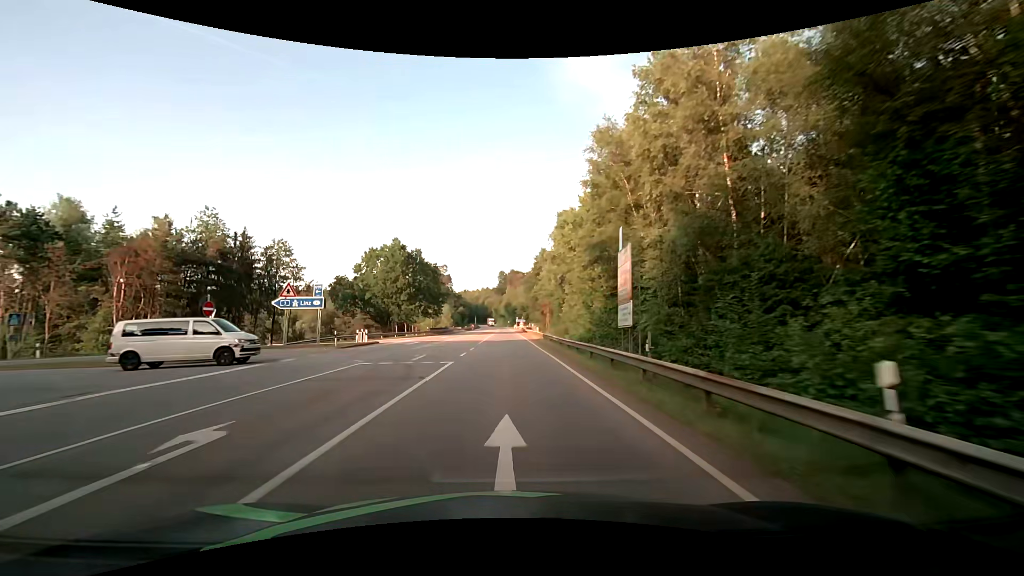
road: secondary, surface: asphalt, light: Day
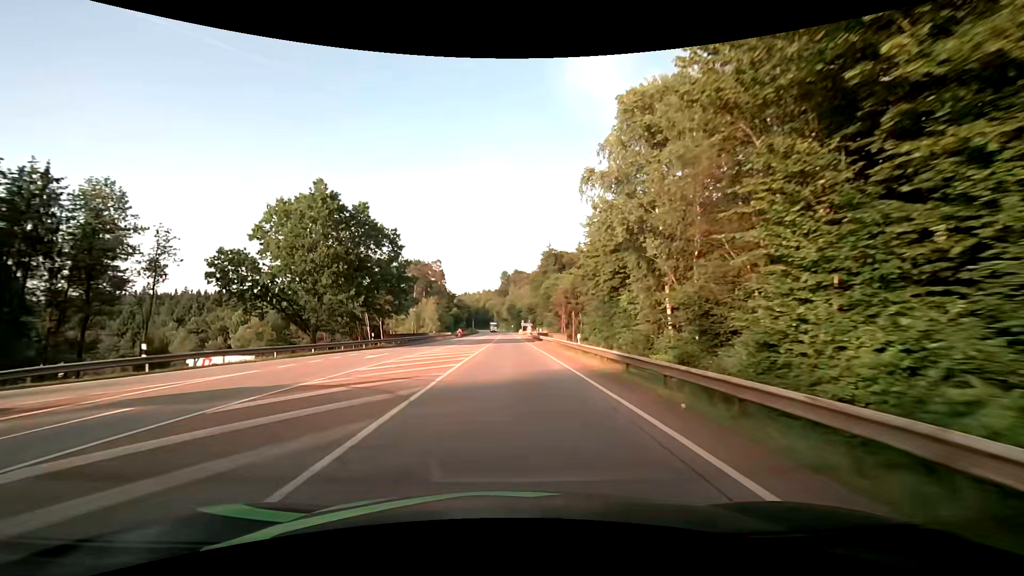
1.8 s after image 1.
(-0.2, +32.3) m; -1°
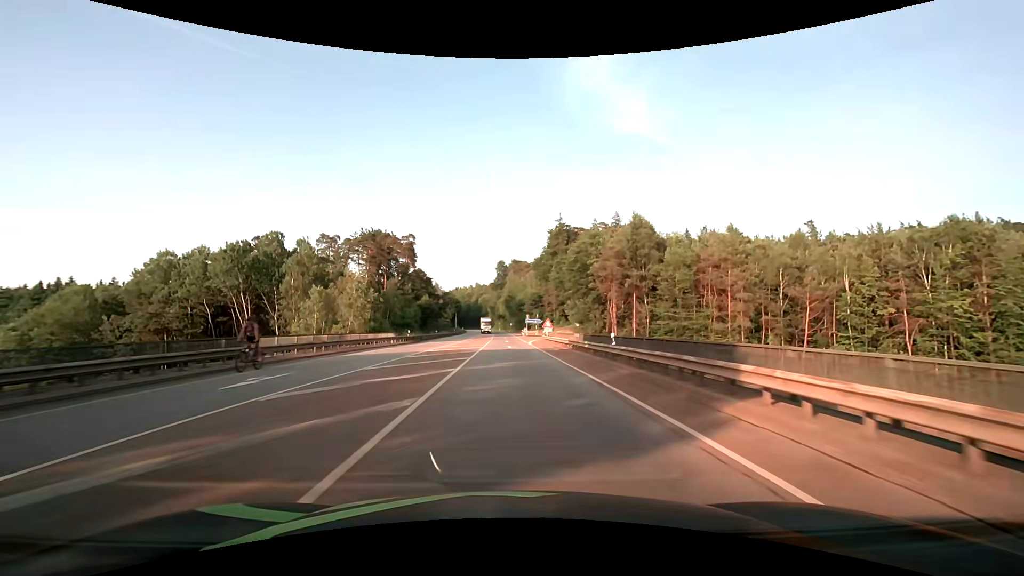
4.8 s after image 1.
(+0.2, +52.8) m; 0°
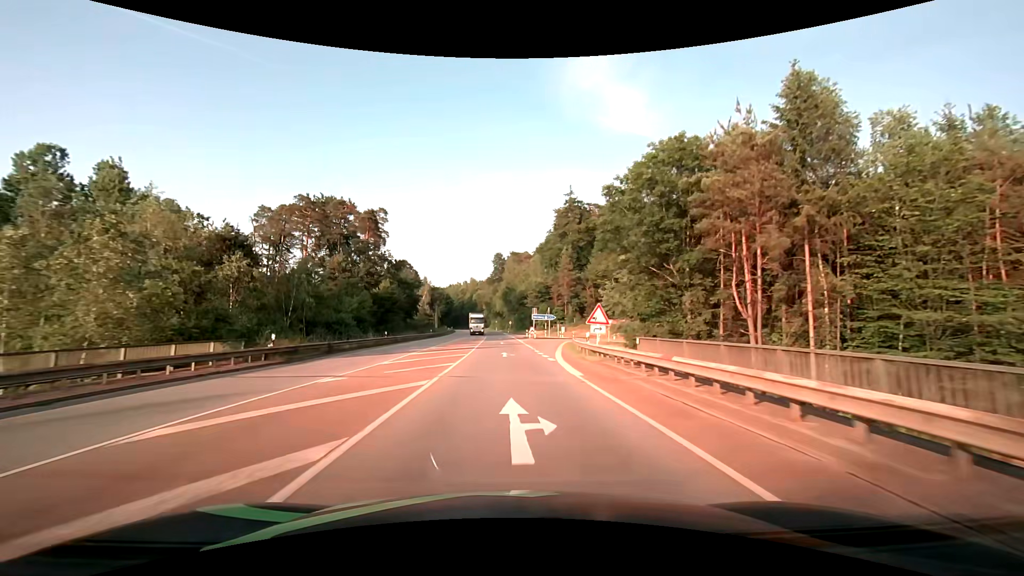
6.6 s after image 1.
(+0.3, +32.4) m; +1°
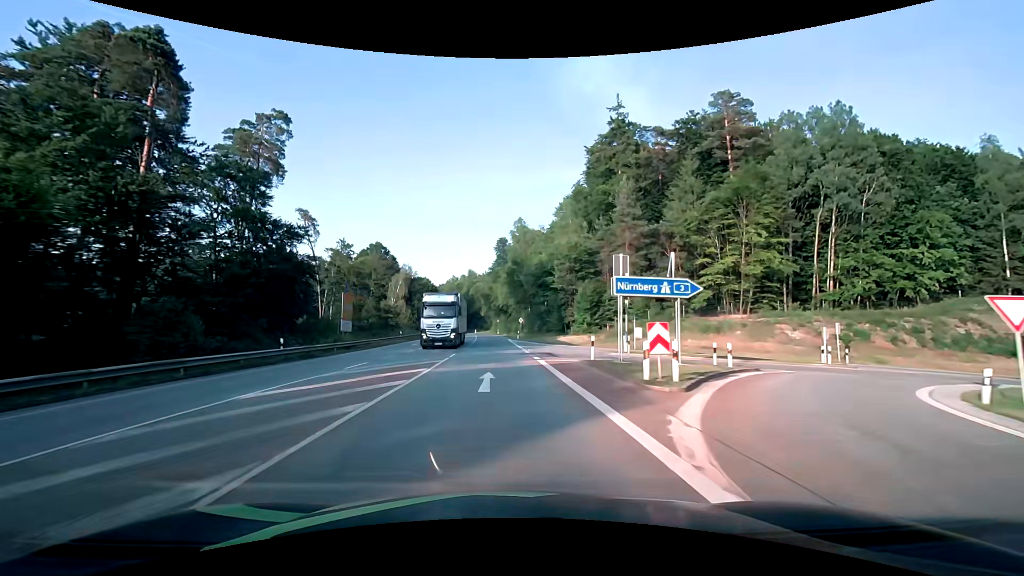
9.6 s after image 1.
(-0.1, +54.4) m; -1°
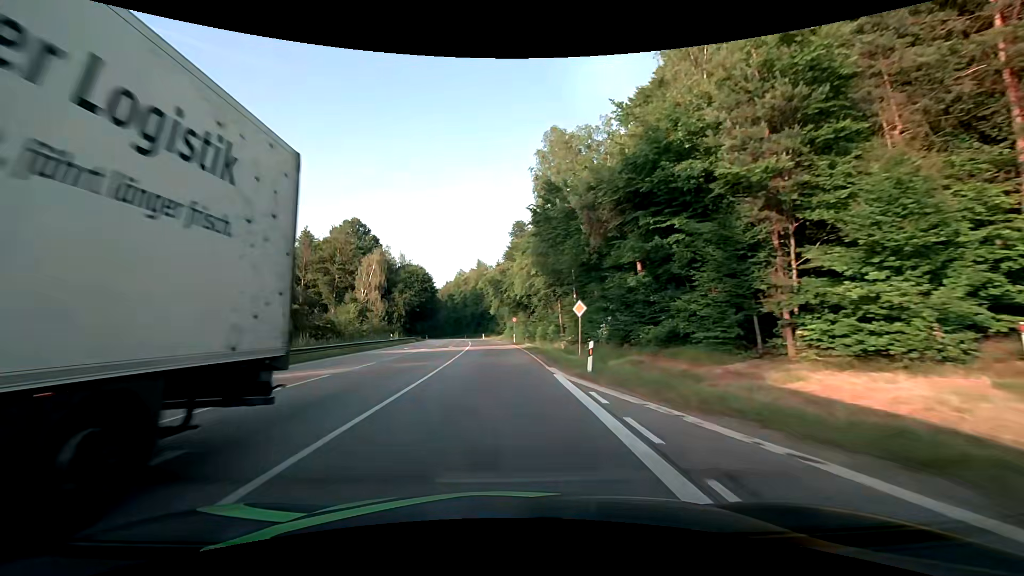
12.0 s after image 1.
(-0.8, +43.3) m; -2°
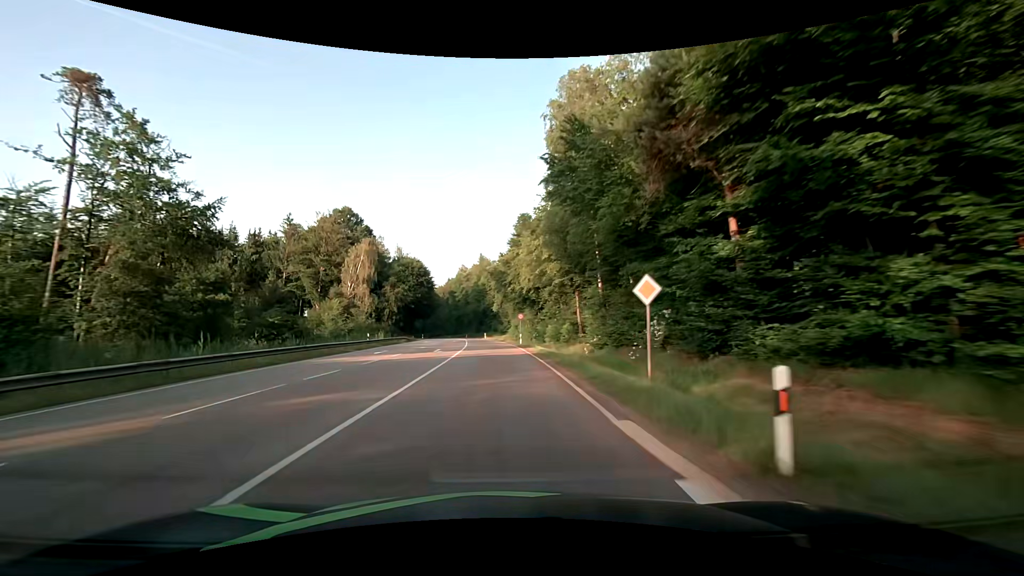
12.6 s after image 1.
(0.0, +10.8) m; 0°
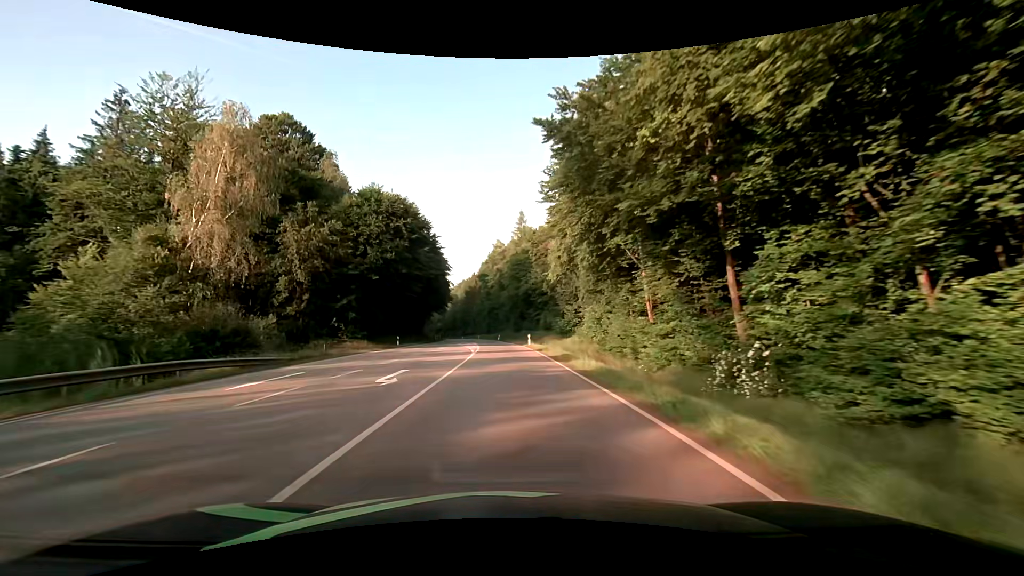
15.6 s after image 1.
(-2.1, +53.5) m; -5°
(0, +10) (0, +20) (-1, +30) (-1, +40) (-1, +50) (-2, +60) (-3, +70) (-4, +80) (-5, +90) (-6, +100) m
